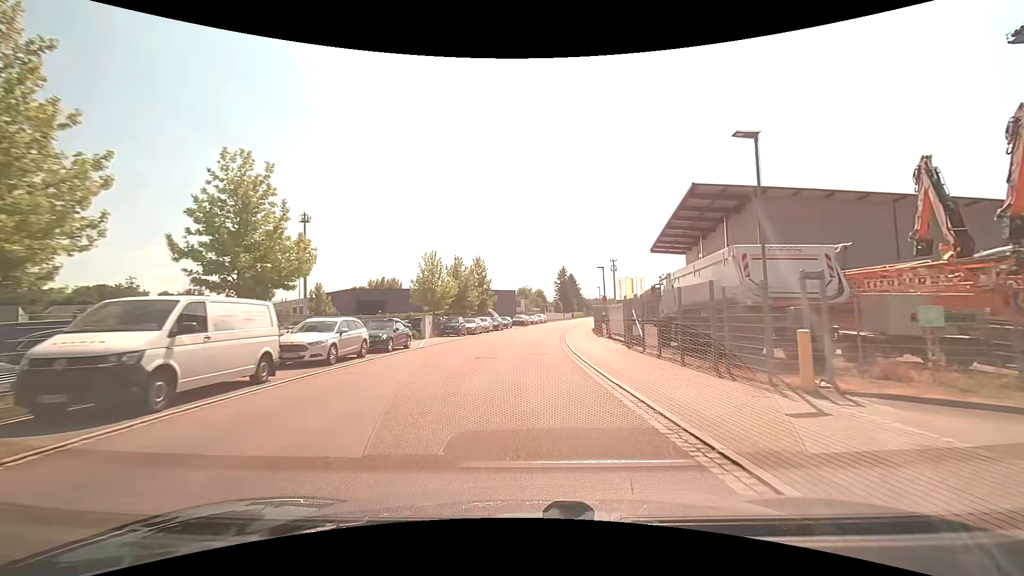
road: unclassified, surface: asphalt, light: Day
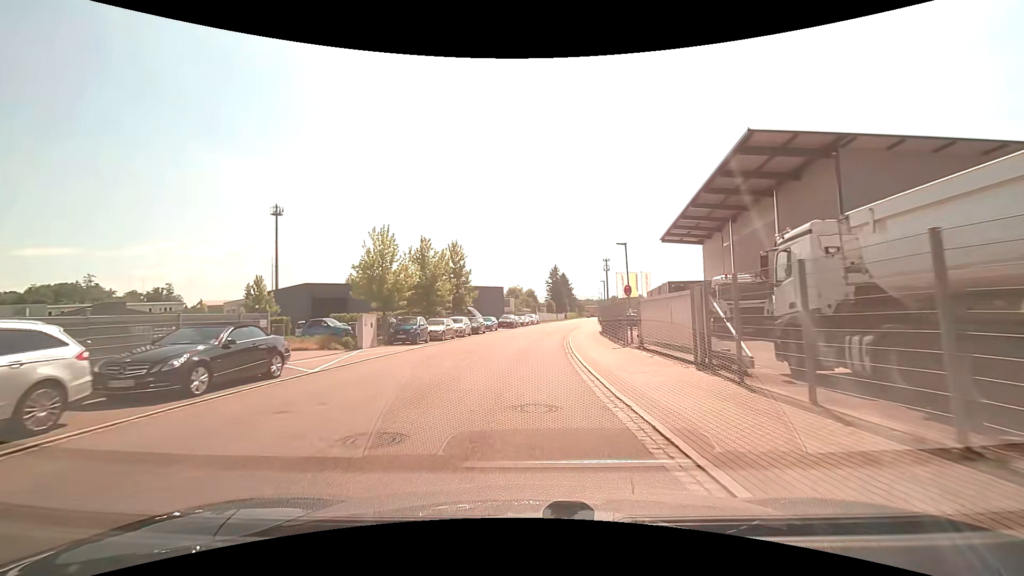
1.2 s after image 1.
(+0.1, +12.0) m; +1°
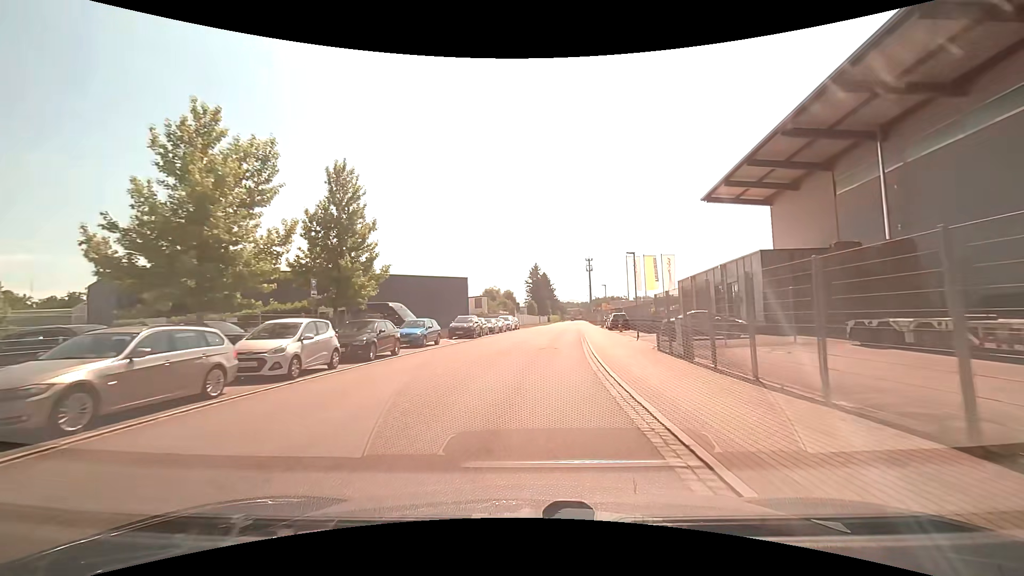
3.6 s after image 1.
(+0.5, +24.7) m; +3°
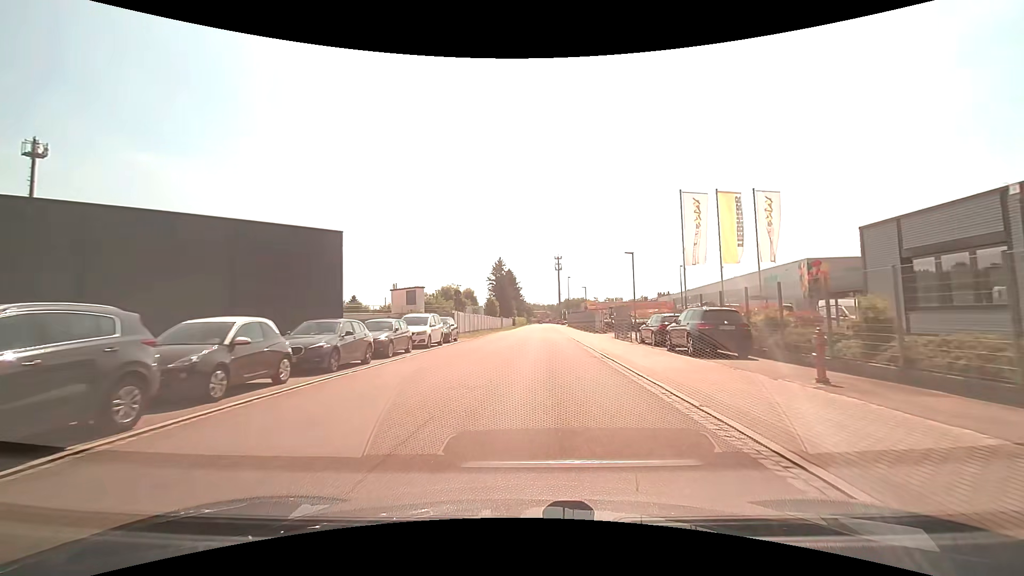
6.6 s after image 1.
(+0.6, +31.6) m; +3°
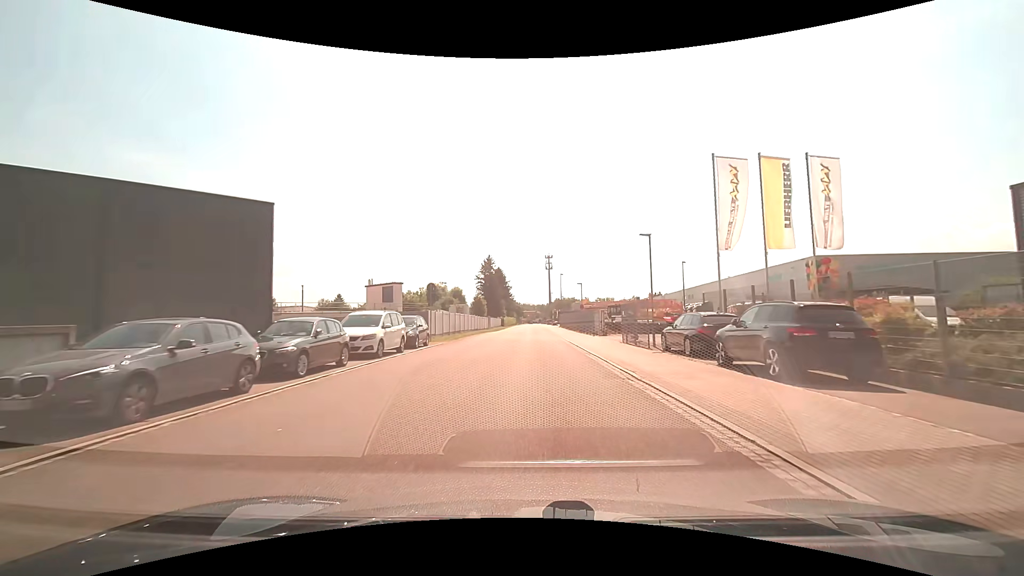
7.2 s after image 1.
(0.0, +6.4) m; 0°
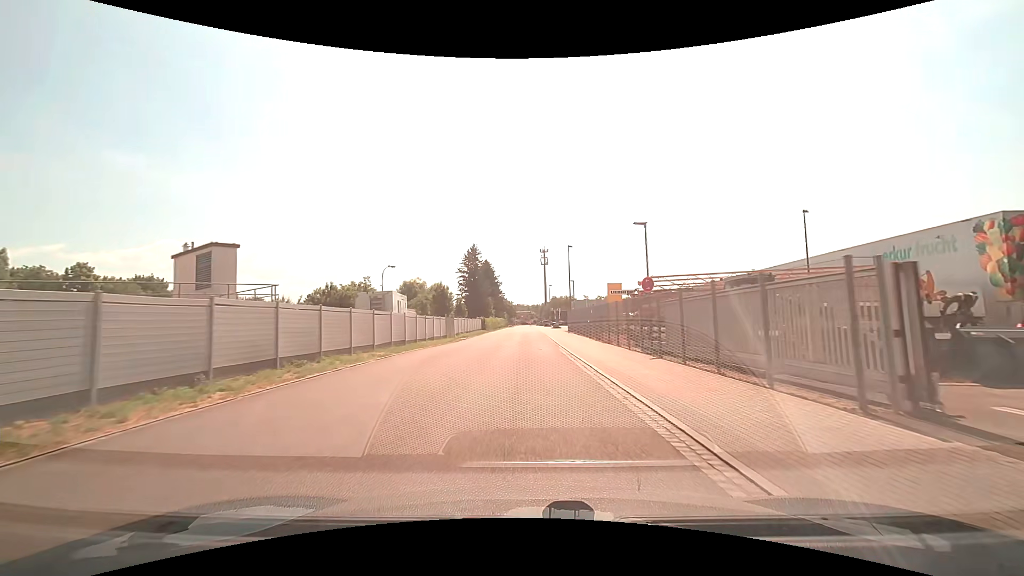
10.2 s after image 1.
(+0.8, +33.3) m; +1°
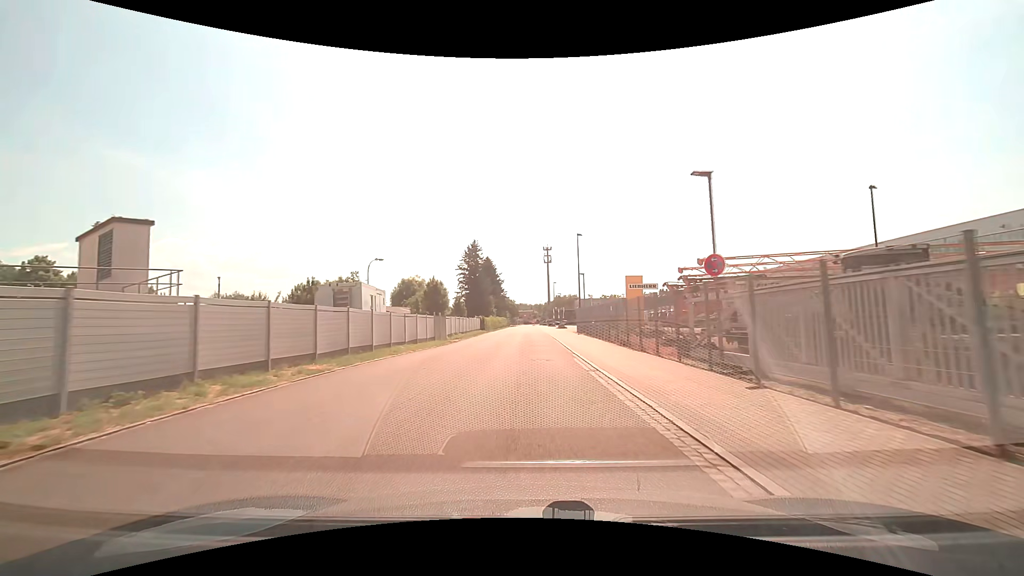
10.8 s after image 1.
(0.0, +6.9) m; 0°
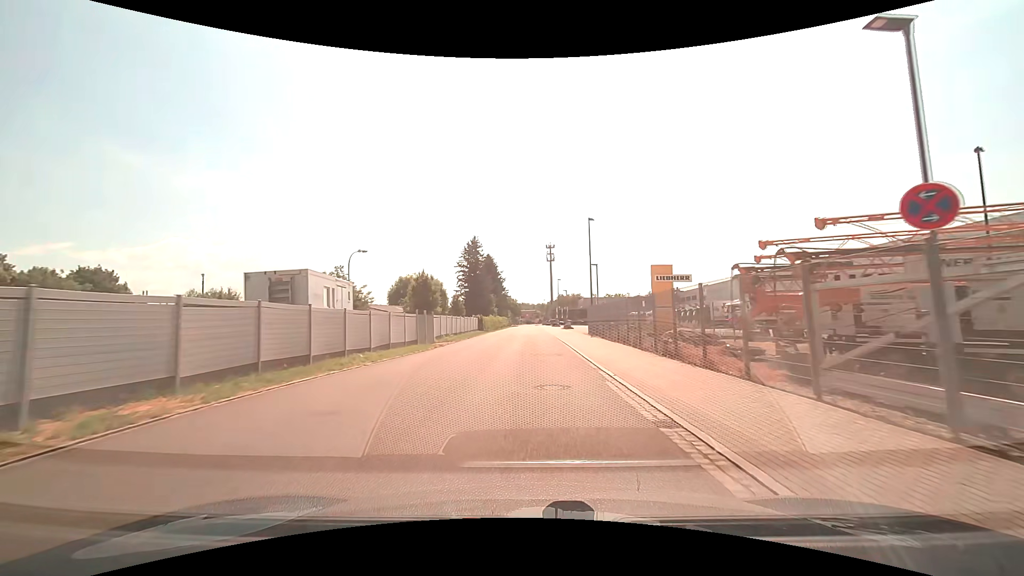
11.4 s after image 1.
(0.0, +7.0) m; -1°
(0, +10) (0, +20) (0, +30) (0, +40) (0, +50) (0, +60) (0, +70) (+1, +80) (+1, +90) (+1, +100) m
